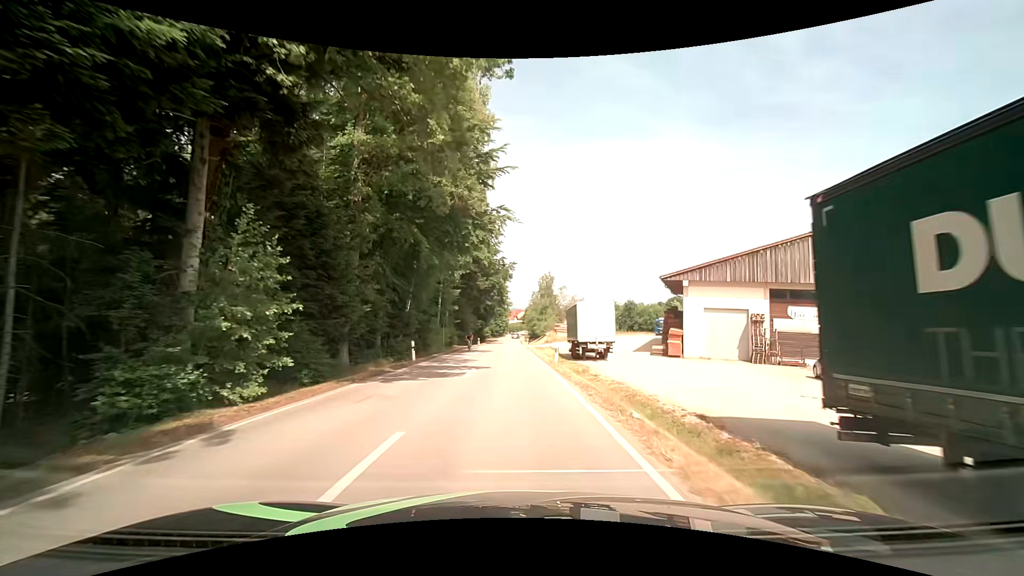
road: tertiary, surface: asphalt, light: Day
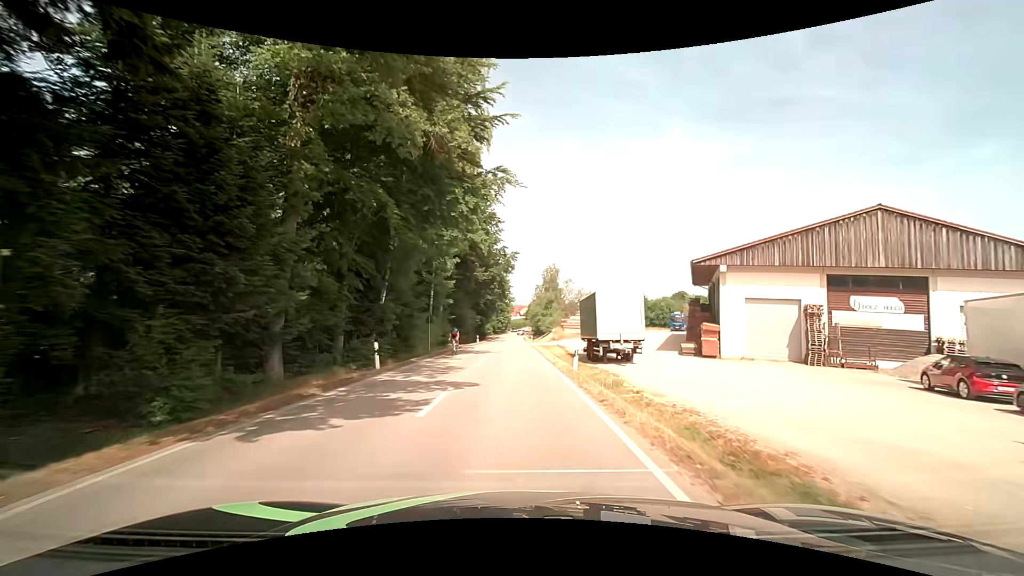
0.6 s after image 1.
(0.0, +7.3) m; 0°
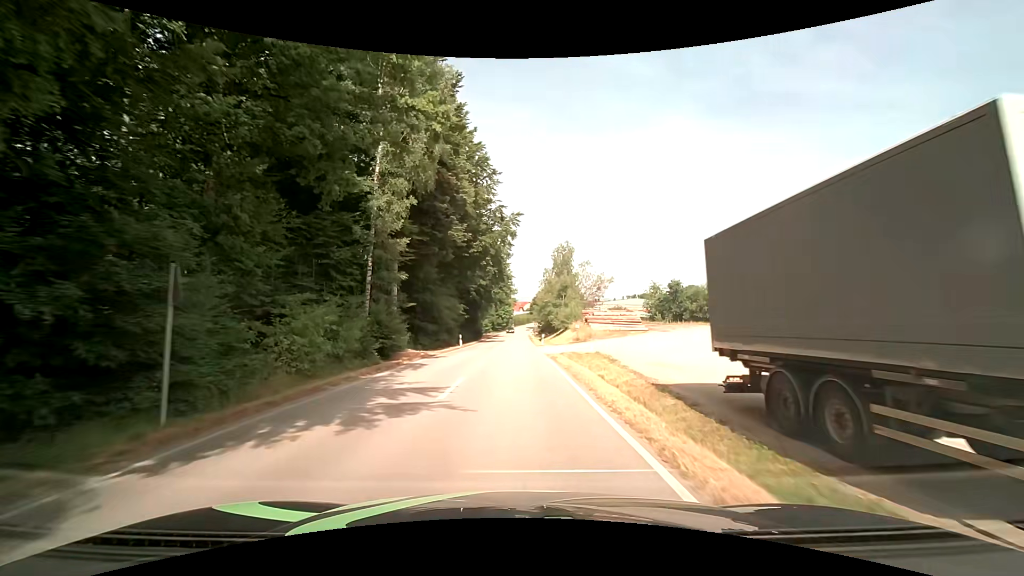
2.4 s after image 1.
(-0.1, +22.9) m; 0°
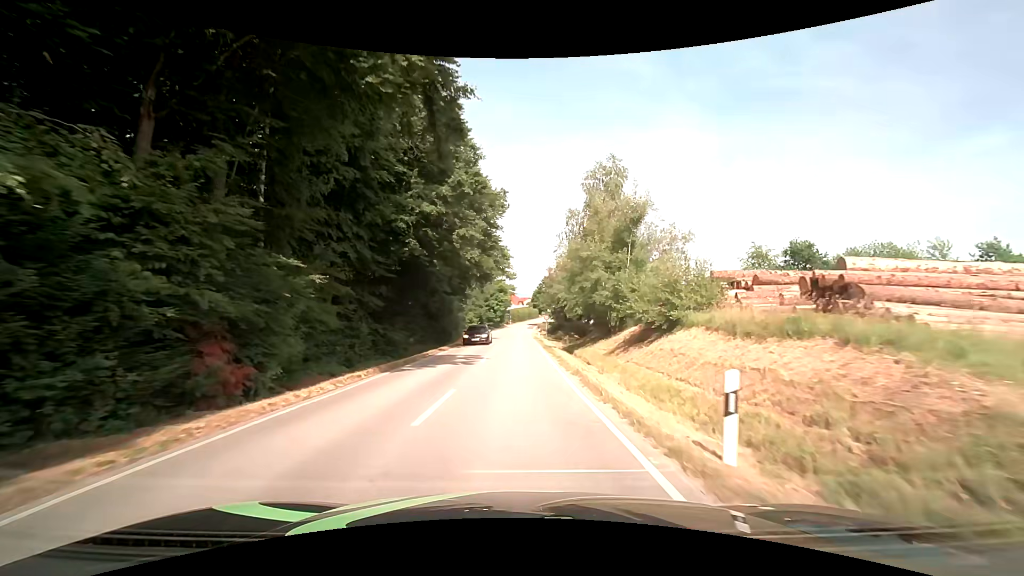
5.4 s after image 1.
(-0.1, +39.2) m; +1°
